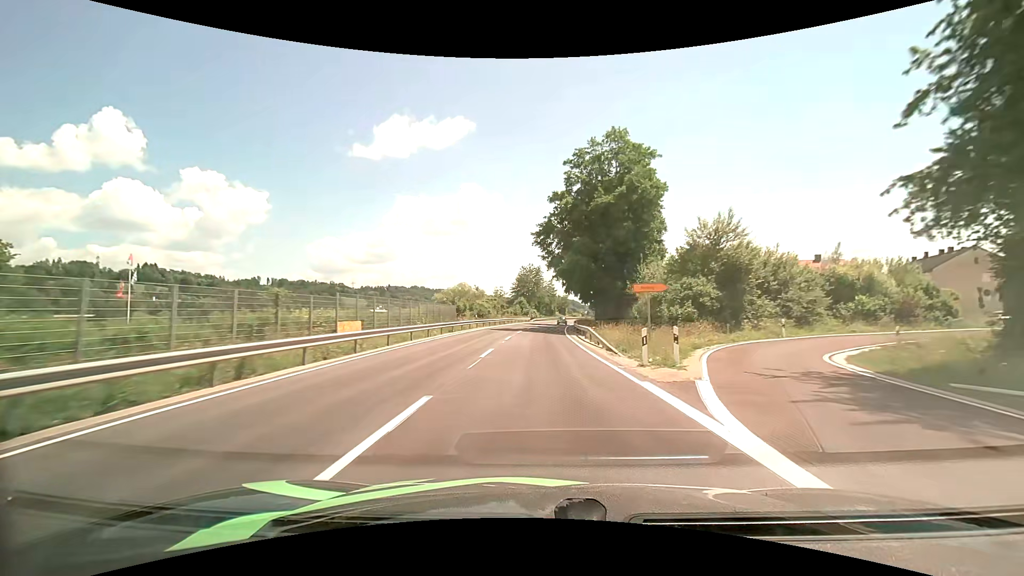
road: primary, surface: asphalt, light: Day
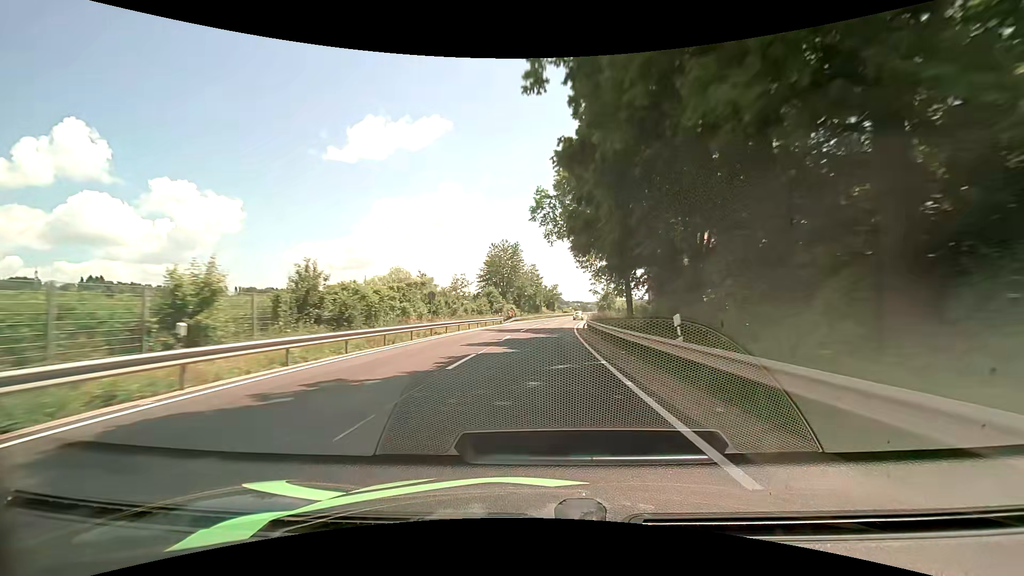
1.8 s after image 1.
(+0.6, +40.3) m; +2°
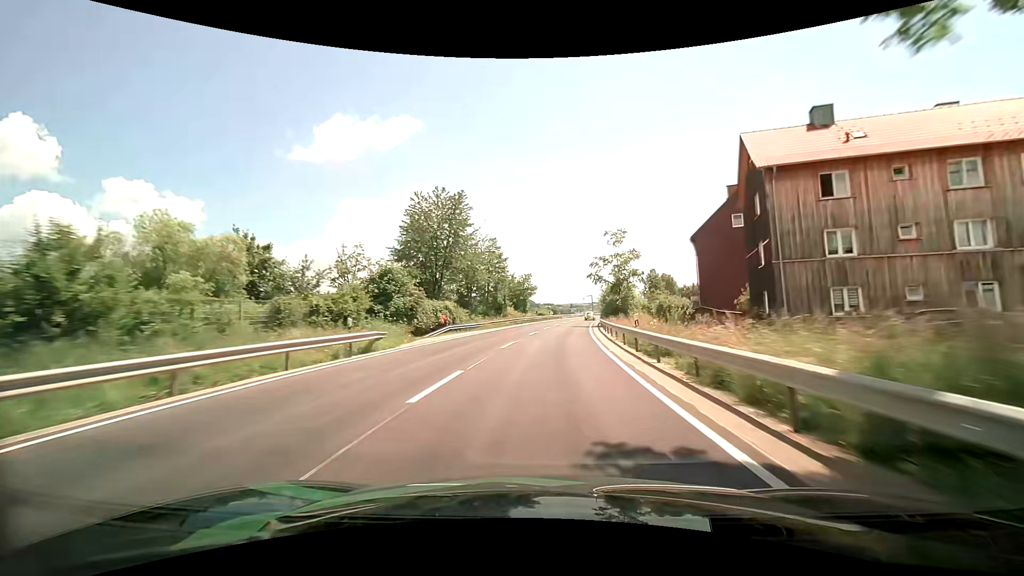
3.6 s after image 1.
(+0.7, +40.3) m; +3°
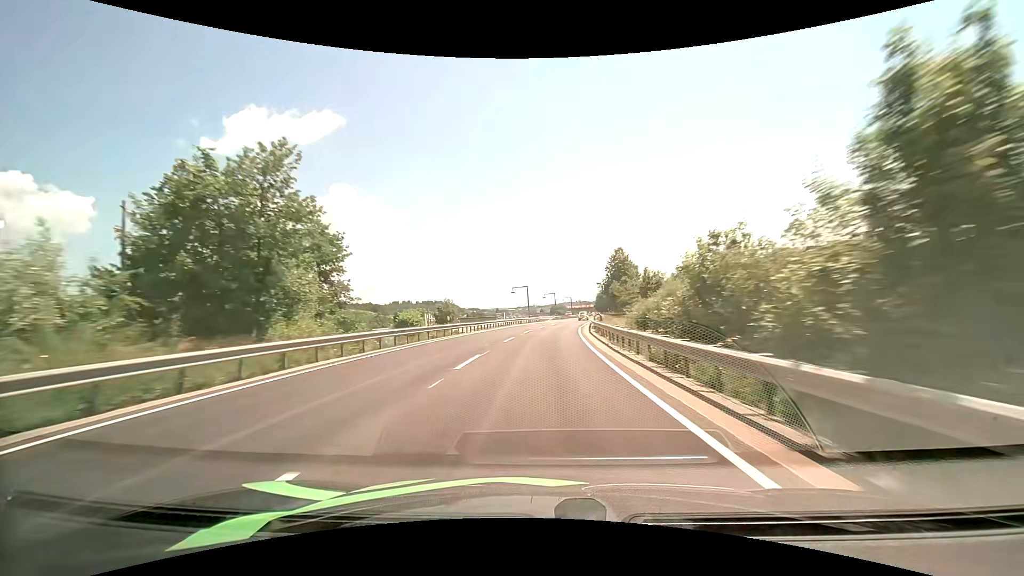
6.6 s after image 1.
(+5.3, +67.5) m; +8°
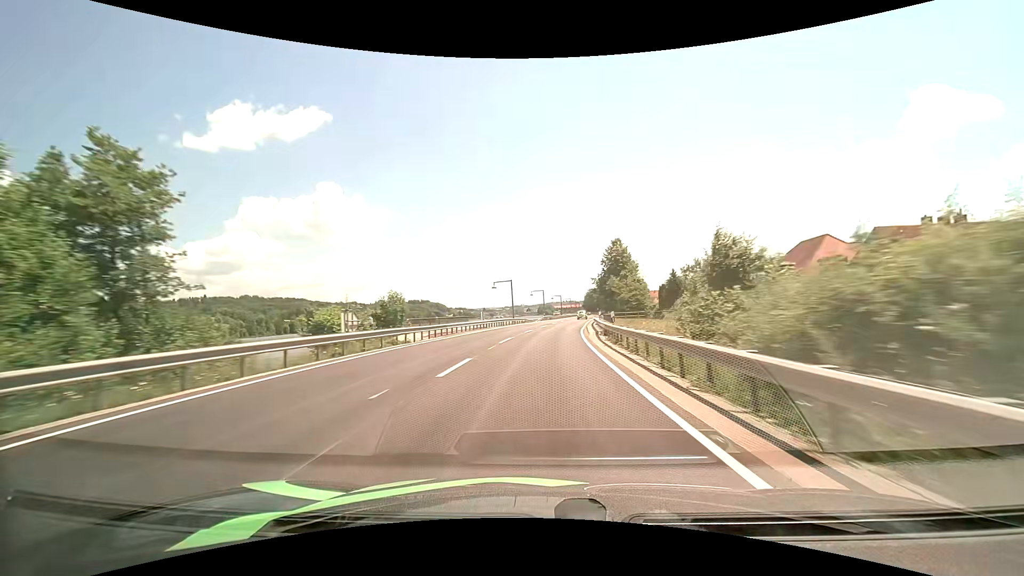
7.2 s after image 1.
(+0.2, +13.7) m; +1°
